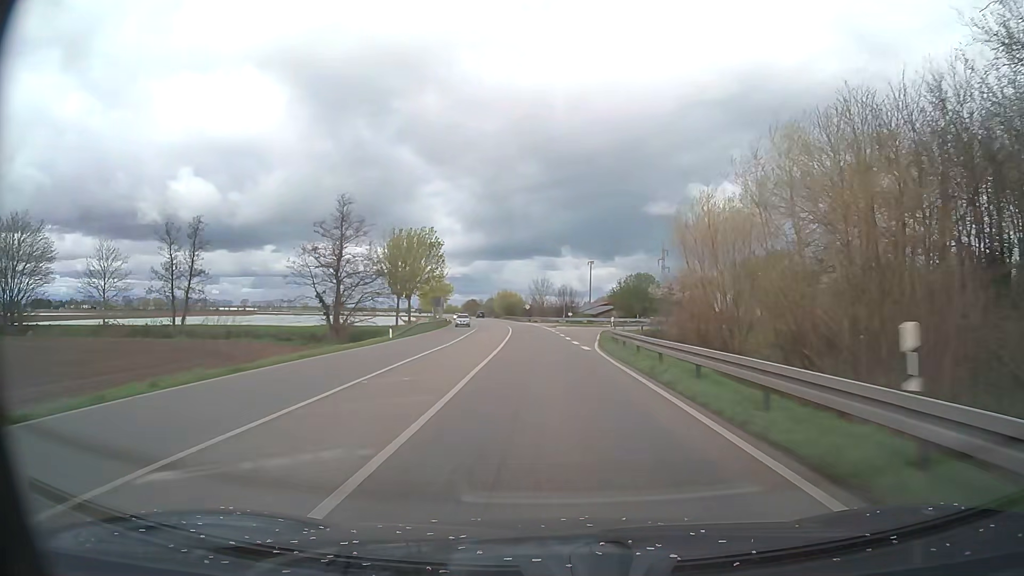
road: primary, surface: asphalt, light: Day
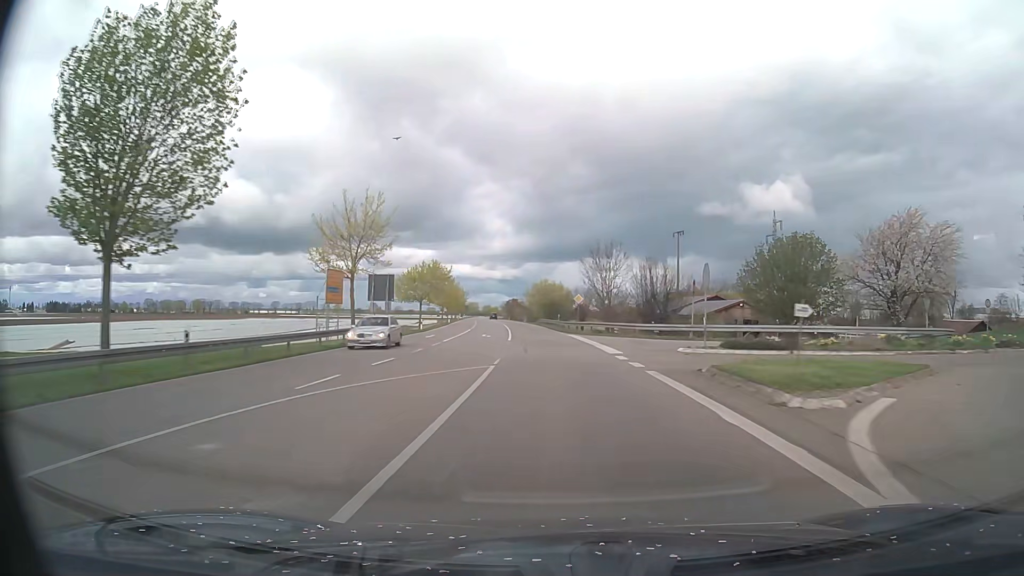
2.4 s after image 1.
(-2.3, +59.9) m; -4°
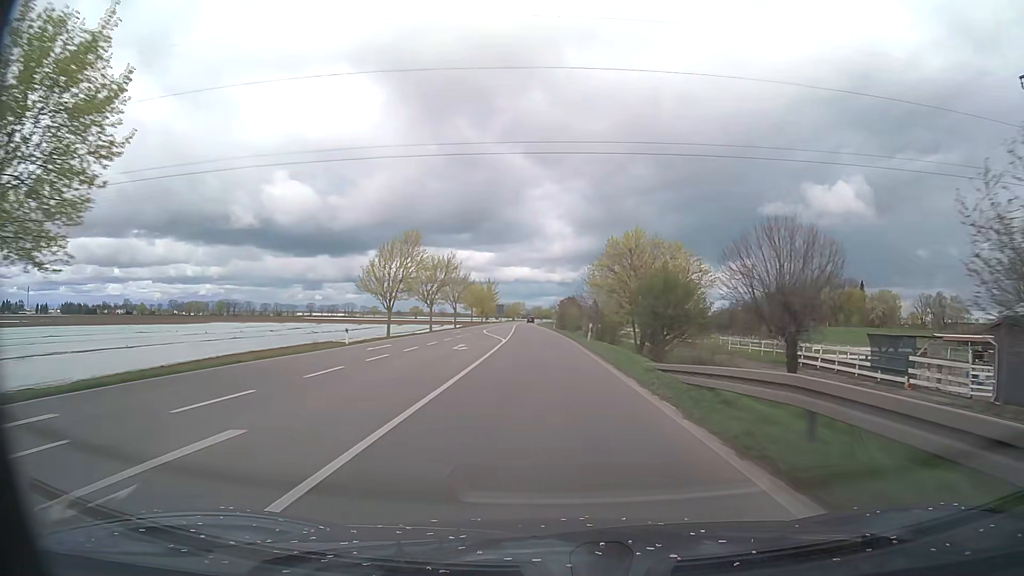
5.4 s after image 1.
(-3.5, +74.8) m; -5°
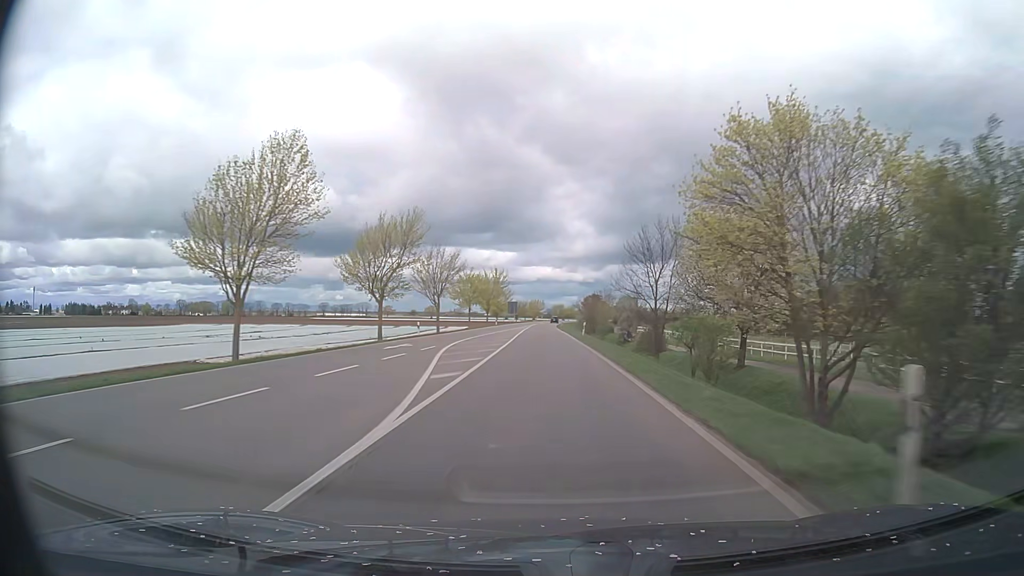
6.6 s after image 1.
(-0.5, +30.0) m; -2°
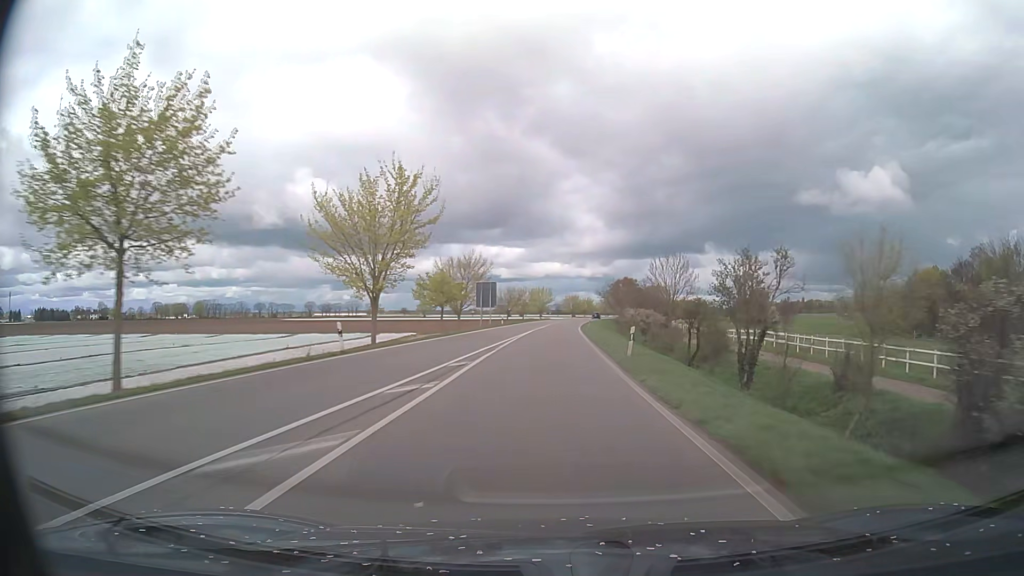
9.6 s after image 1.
(-1.2, +75.0) m; -1°
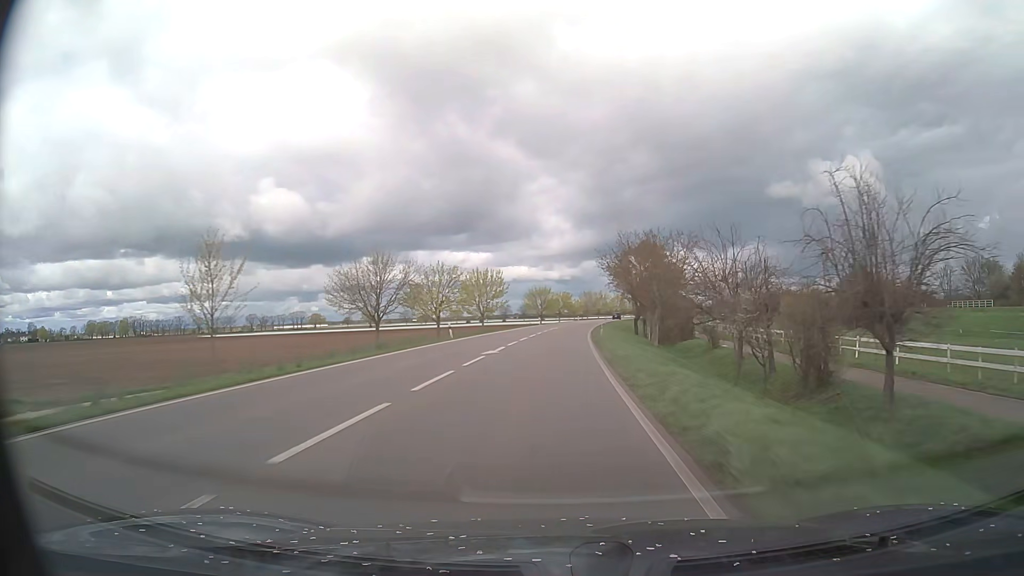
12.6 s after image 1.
(+1.9, +75.1) m; +3°
(0, +10) (0, +20) (0, +30) (+1, +40) (+1, +50) (+2, +60) (+2, +70) (+3, +80) (+4, +90) (+5, +100) m
